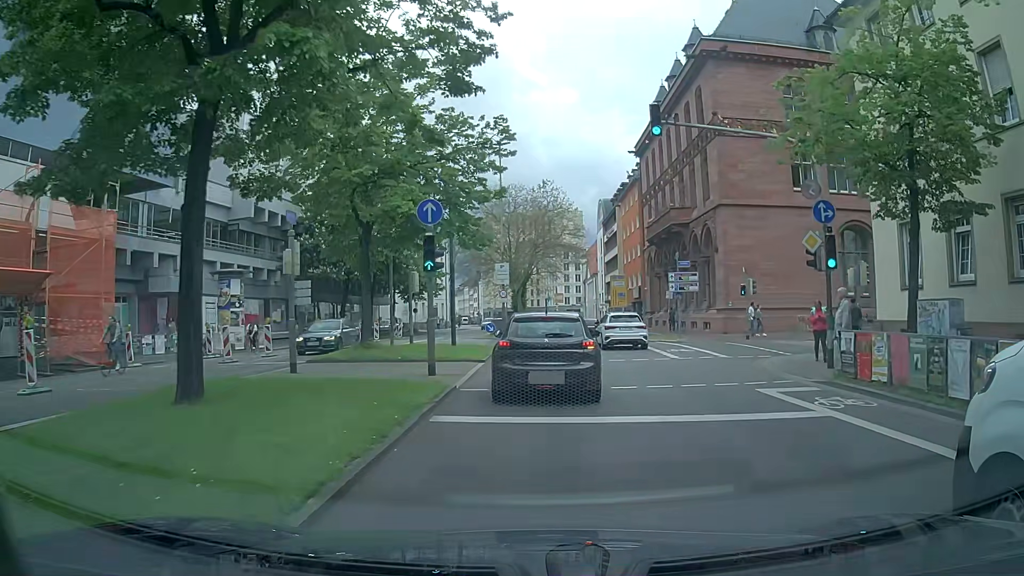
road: primary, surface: asphalt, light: Day
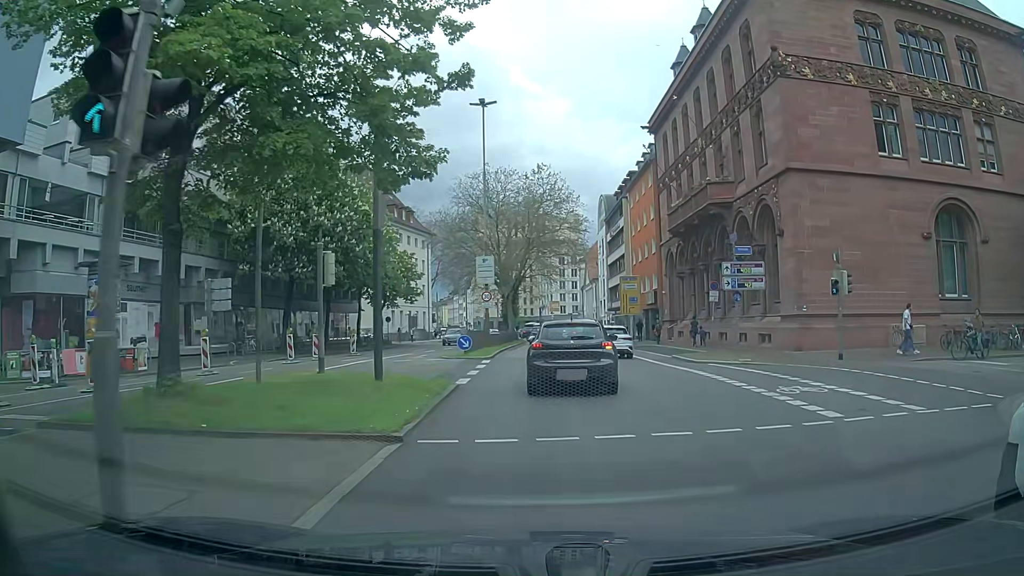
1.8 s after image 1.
(+0.1, +12.0) m; 0°
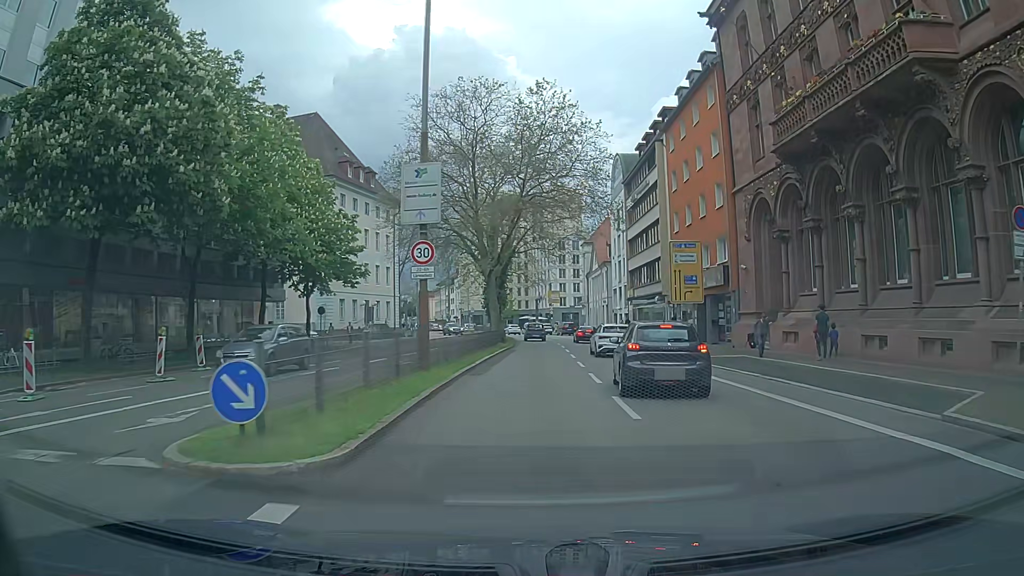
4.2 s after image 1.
(+0.2, +21.8) m; +1°
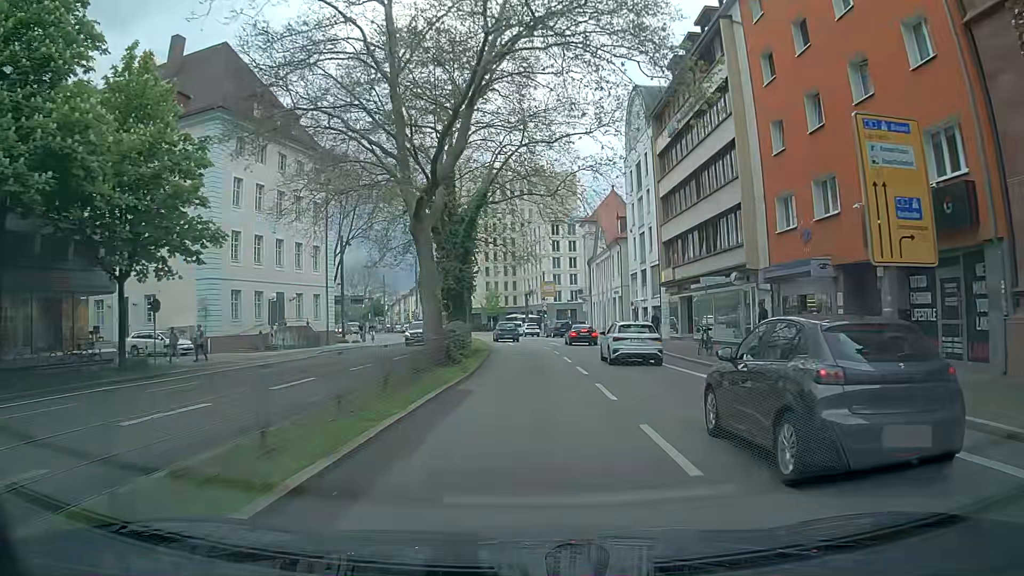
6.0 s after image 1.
(+0.2, +22.1) m; +1°
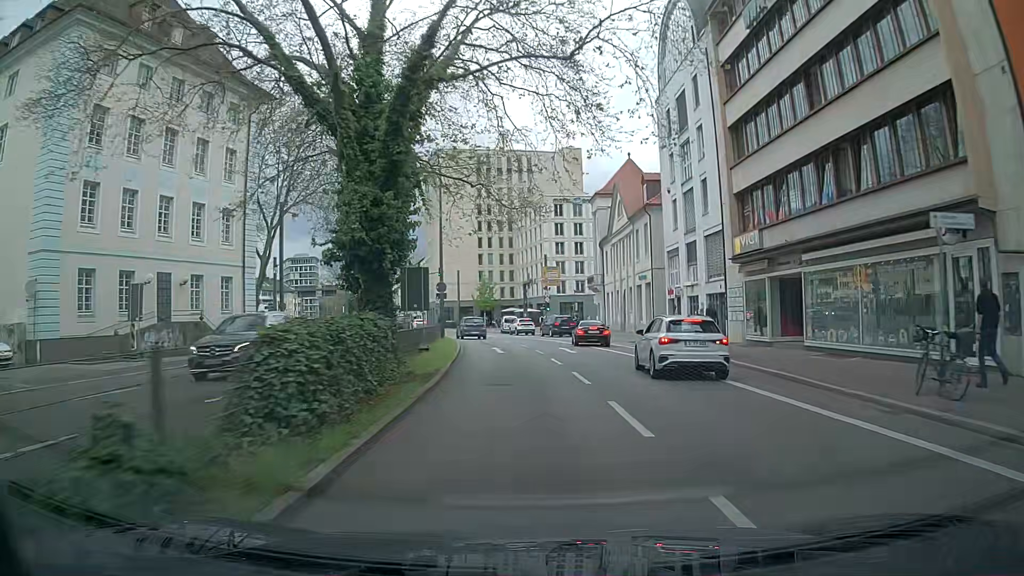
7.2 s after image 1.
(-0.1, +16.0) m; -1°
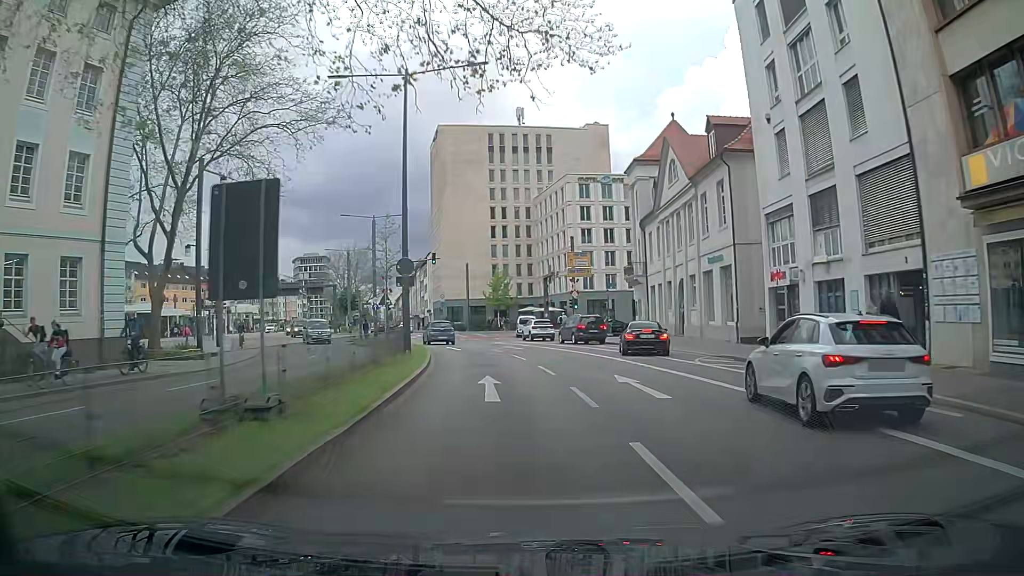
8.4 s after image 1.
(+0.1, +15.5) m; -2°
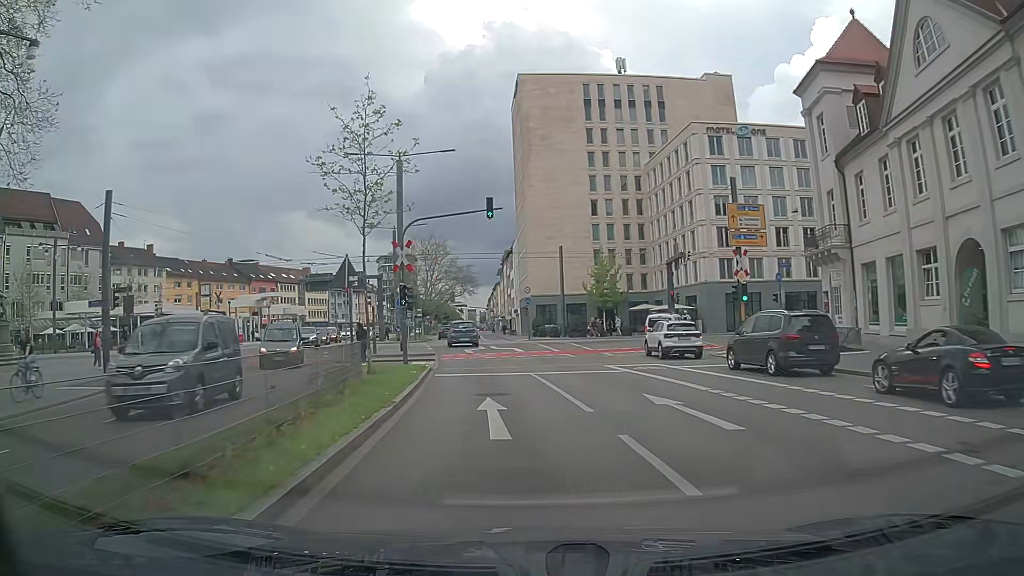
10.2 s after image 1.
(-1.0, +22.9) m; -6°
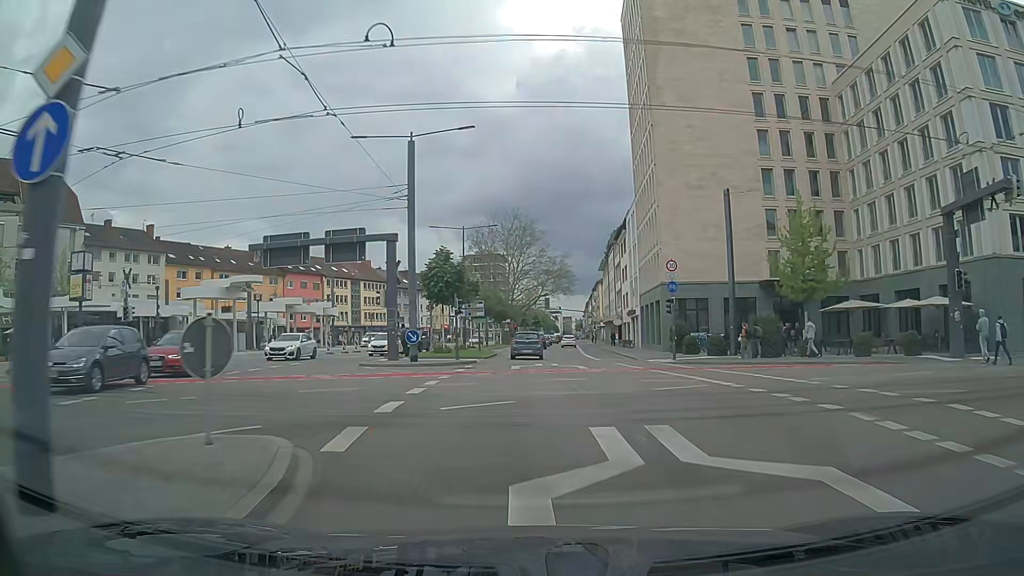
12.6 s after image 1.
(-2.7, +30.2) m; -8°
(0, +10) (0, +20) (0, +30) (0, +40) (+1, +50) (+1, +60) (+2, +70) (+3, +80) (+4, +90) (+5, +100) m
